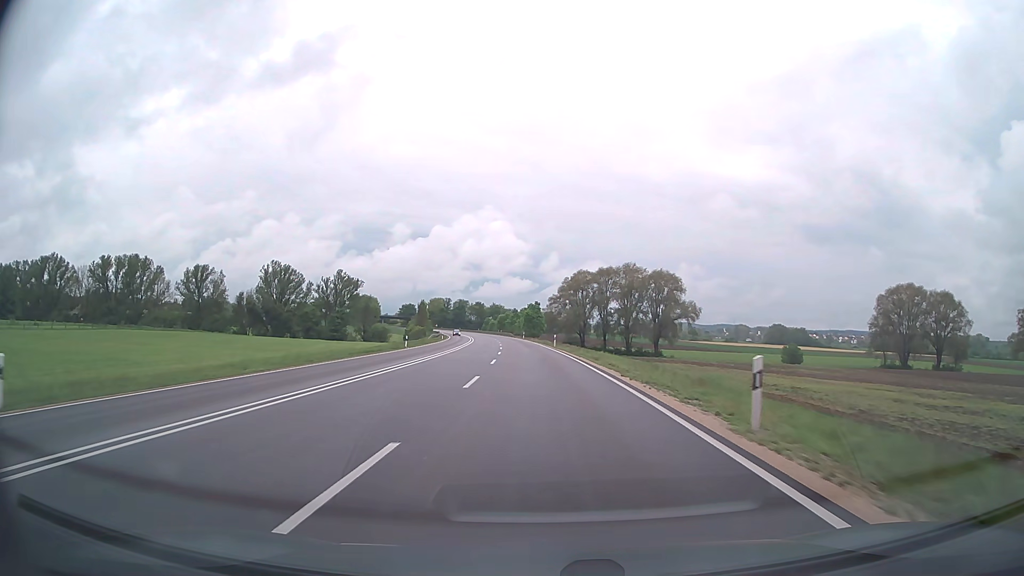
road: trunk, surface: asphalt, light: Day
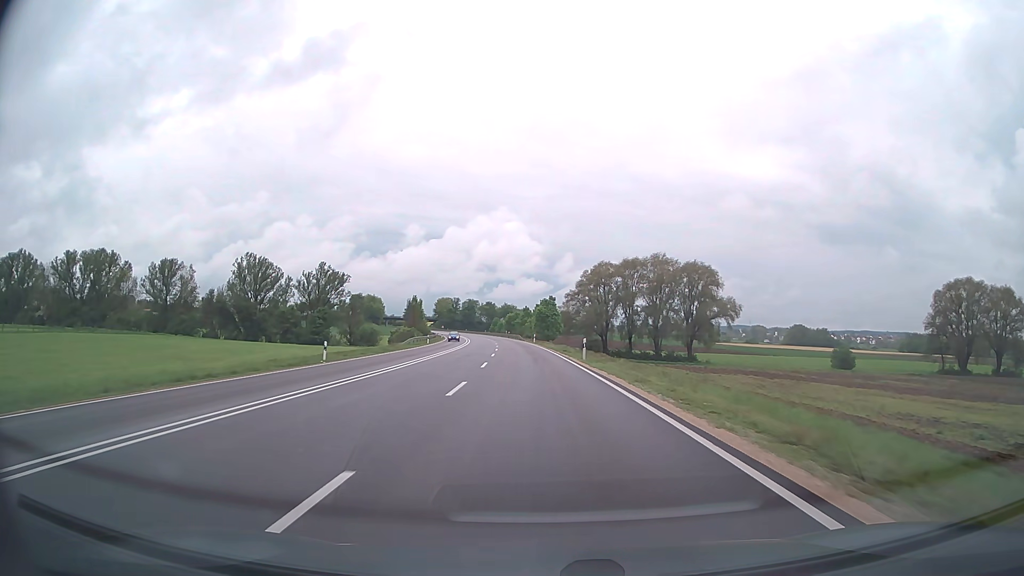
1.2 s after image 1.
(-0.2, +25.8) m; -1°
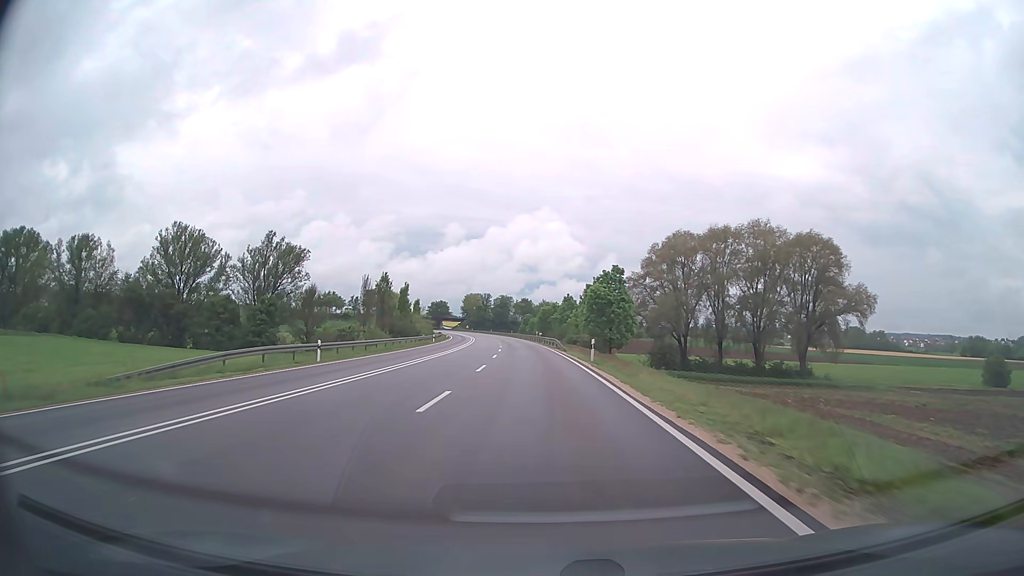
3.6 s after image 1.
(-1.4, +51.4) m; -3°
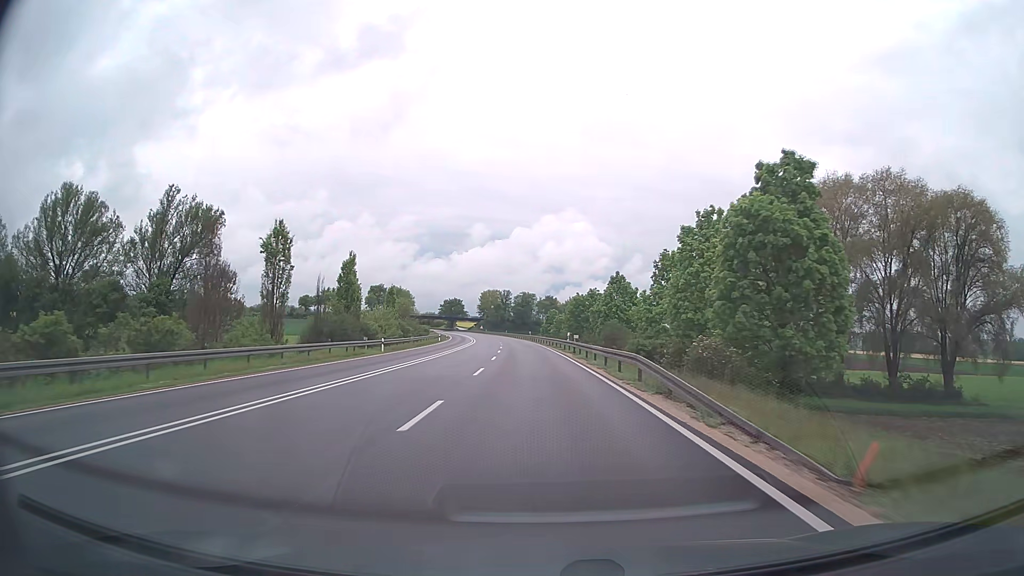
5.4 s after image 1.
(-0.8, +38.5) m; -2°
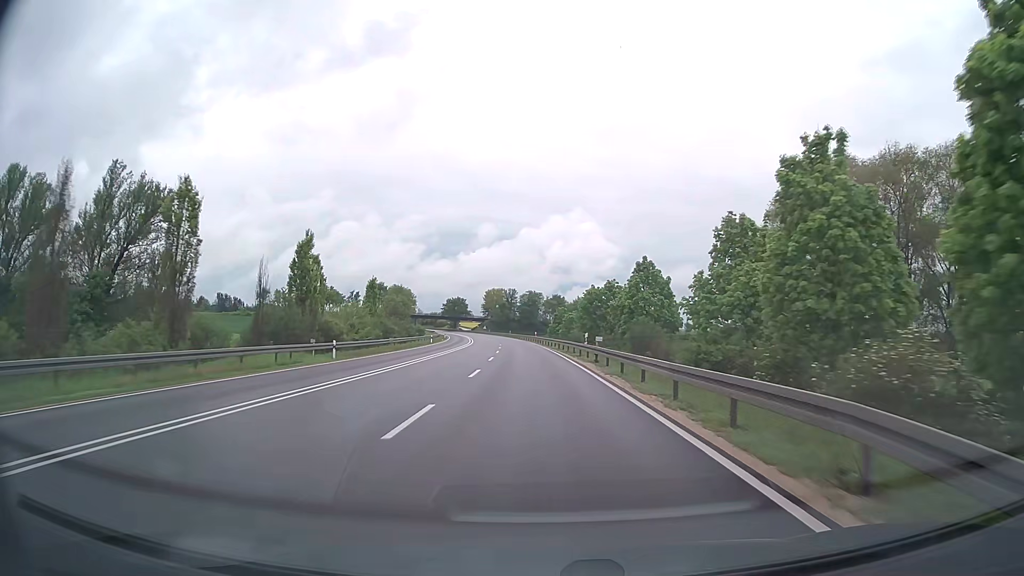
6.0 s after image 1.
(-0.1, +12.8) m; -1°
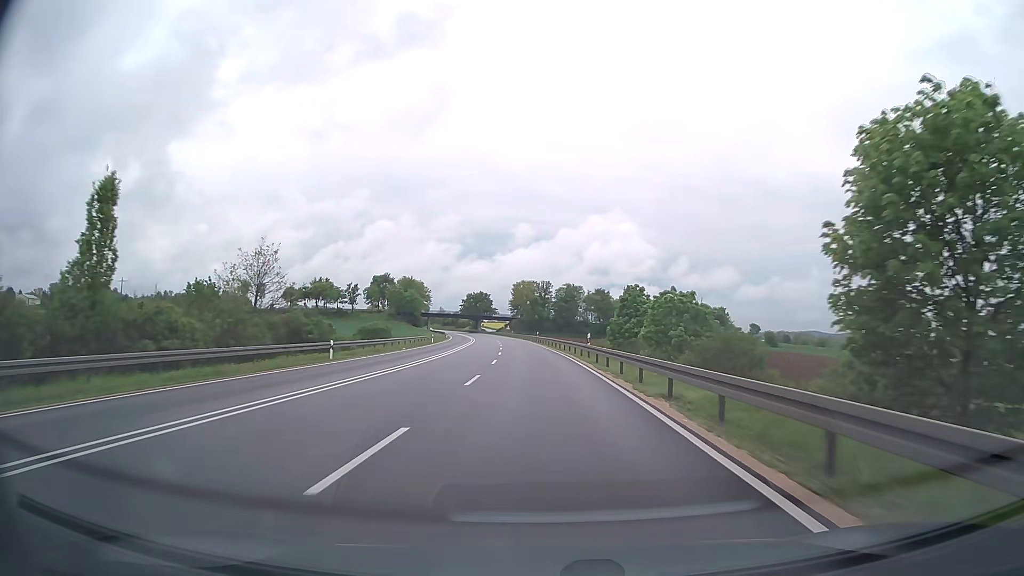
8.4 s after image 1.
(-1.3, +51.3) m; -3°
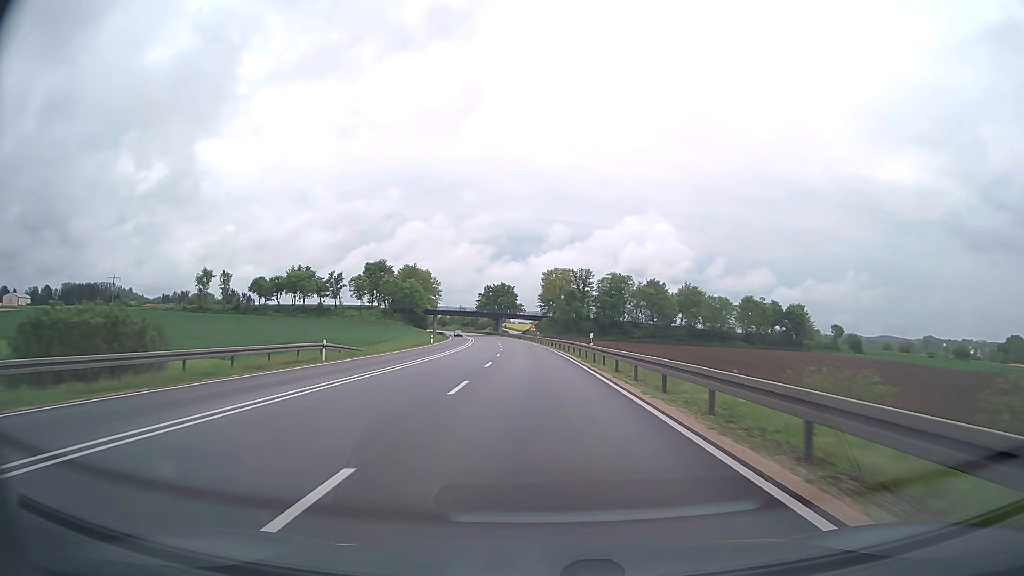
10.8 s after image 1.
(-1.4, +51.3) m; -3°
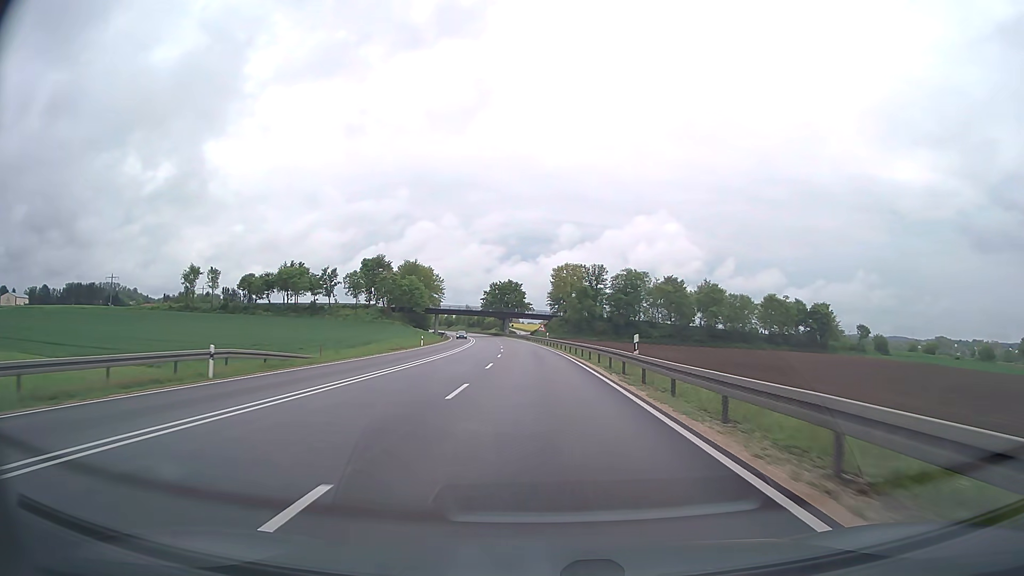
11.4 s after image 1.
(-0.1, +12.8) m; -1°
(0, +10) (0, +20) (0, +30) (-1, +40) (-1, +50) (-2, +60) (-2, +70) (-3, +80) (-4, +90) (-5, +100) m
